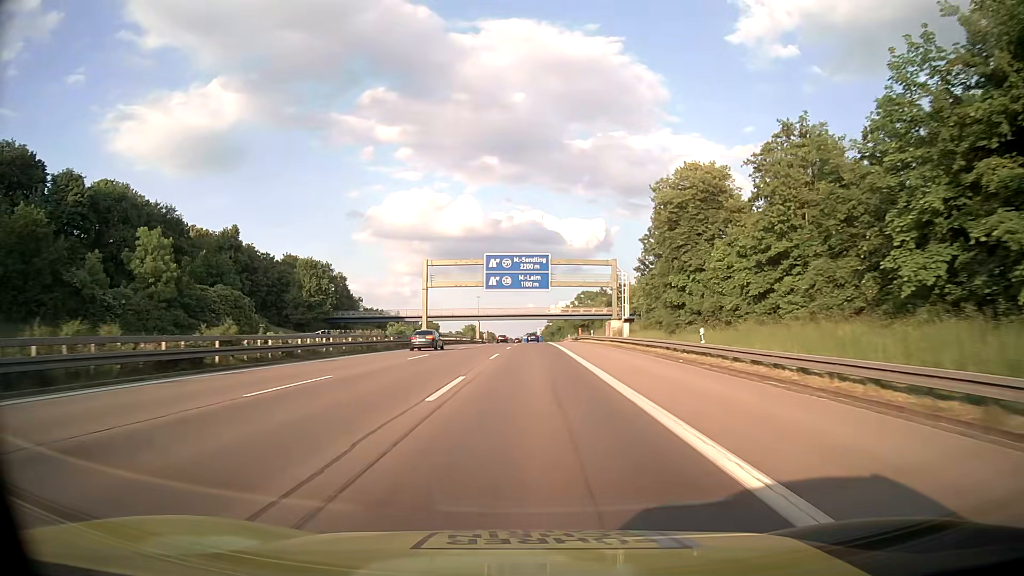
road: motorway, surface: asphalt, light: Day
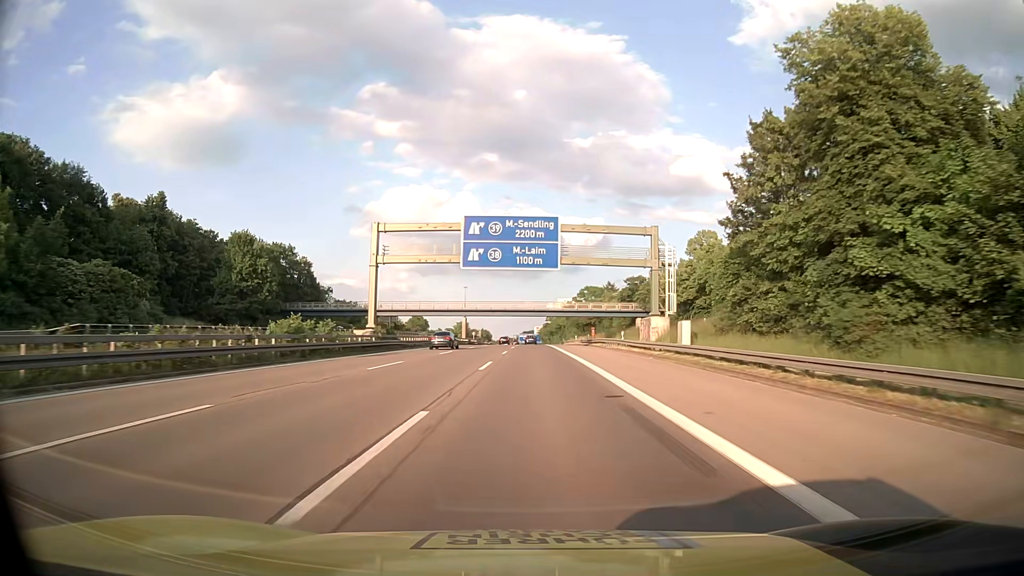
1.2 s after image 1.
(-0.1, +26.0) m; 0°
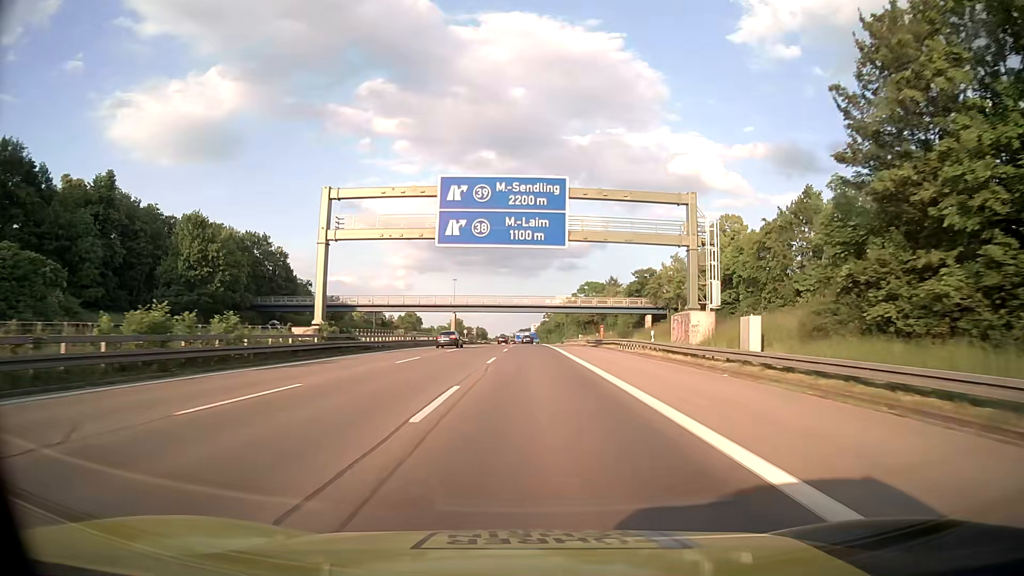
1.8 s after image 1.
(+0.1, +13.0) m; 0°
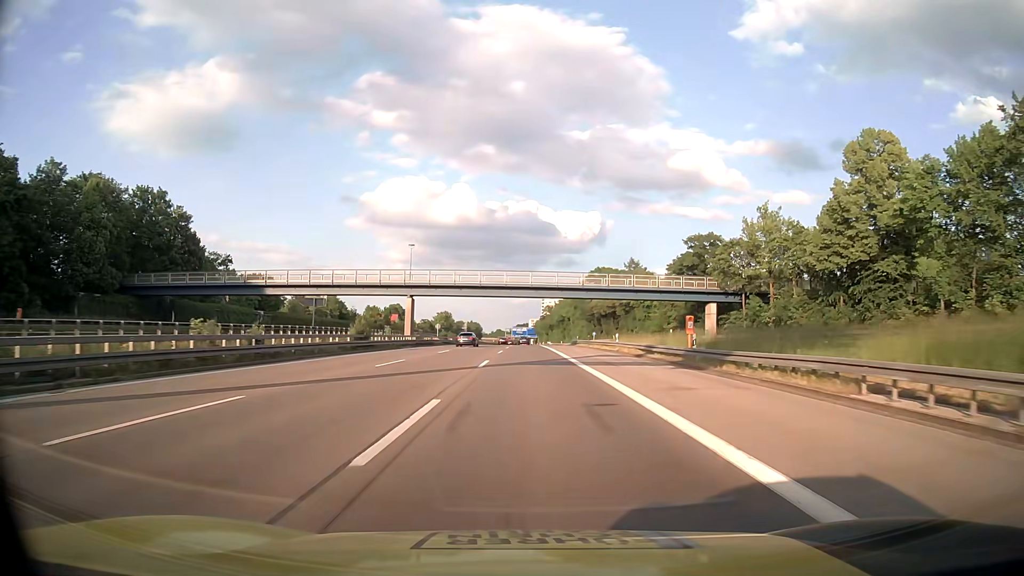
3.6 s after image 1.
(+0.4, +39.4) m; +1°
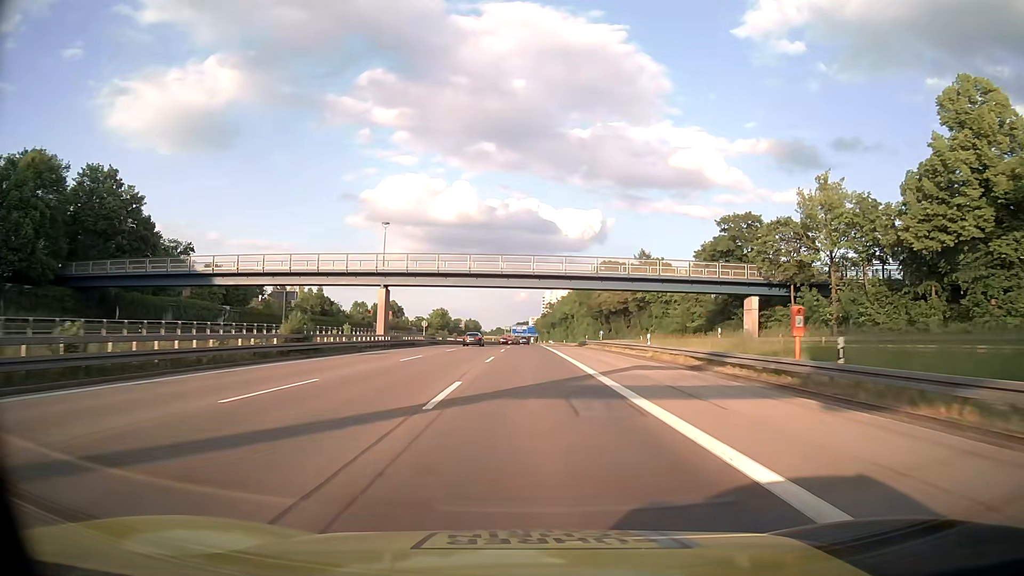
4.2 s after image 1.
(0.0, +13.2) m; 0°
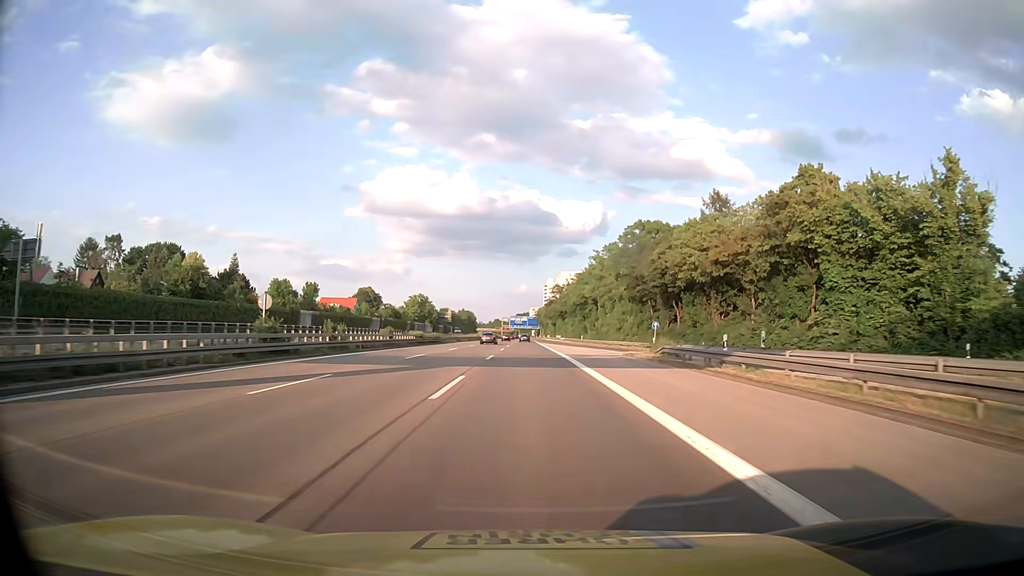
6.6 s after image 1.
(+0.2, +53.0) m; 0°
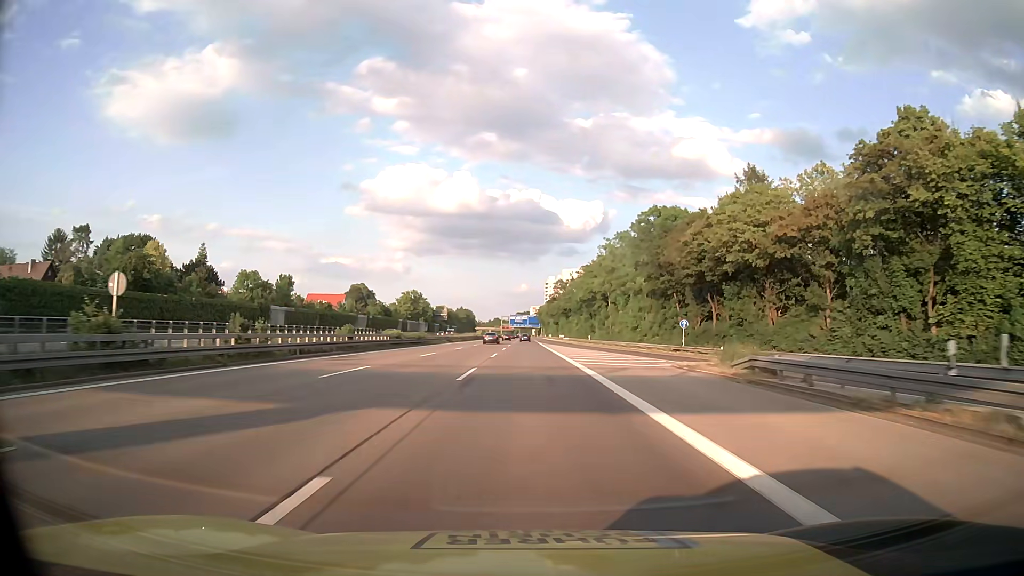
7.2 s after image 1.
(-0.1, +13.3) m; 0°
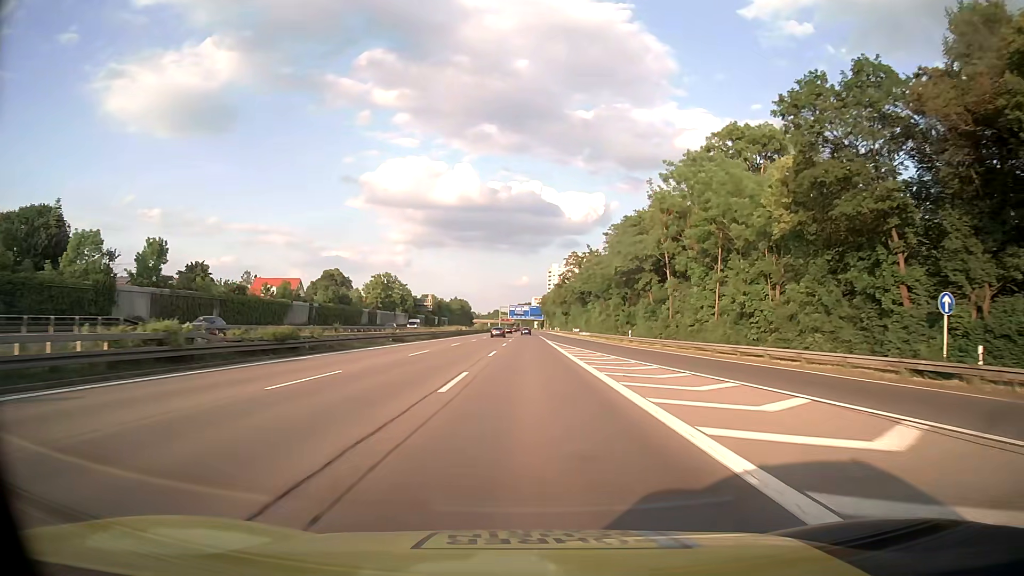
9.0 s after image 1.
(-0.2, +40.0) m; 0°
(0, +10) (0, +20) (0, +30) (0, +40) (0, +50) (0, +60) (0, +70) (0, +80) (0, +90) (0, +100) m
